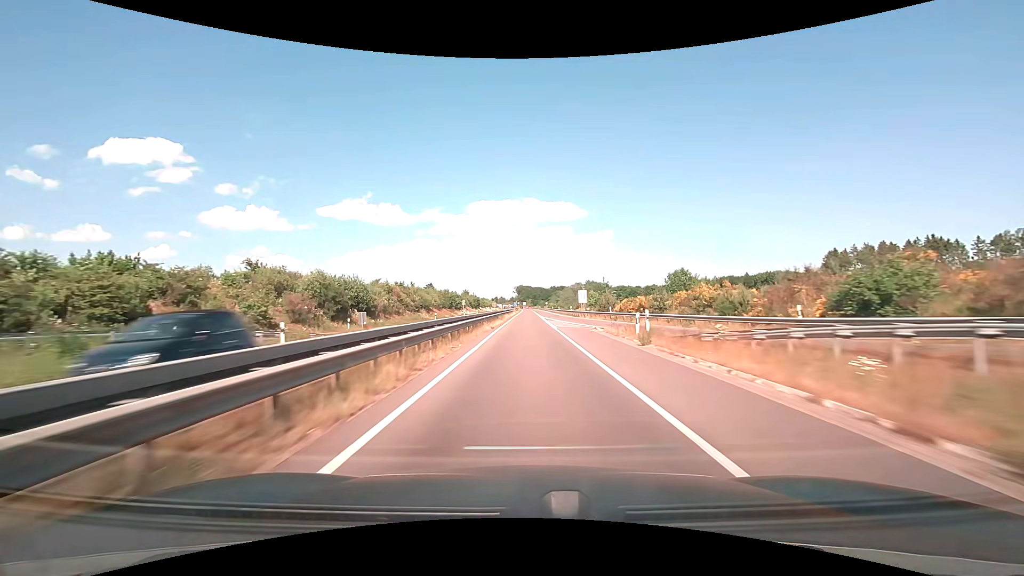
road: trunk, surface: asphalt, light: Day
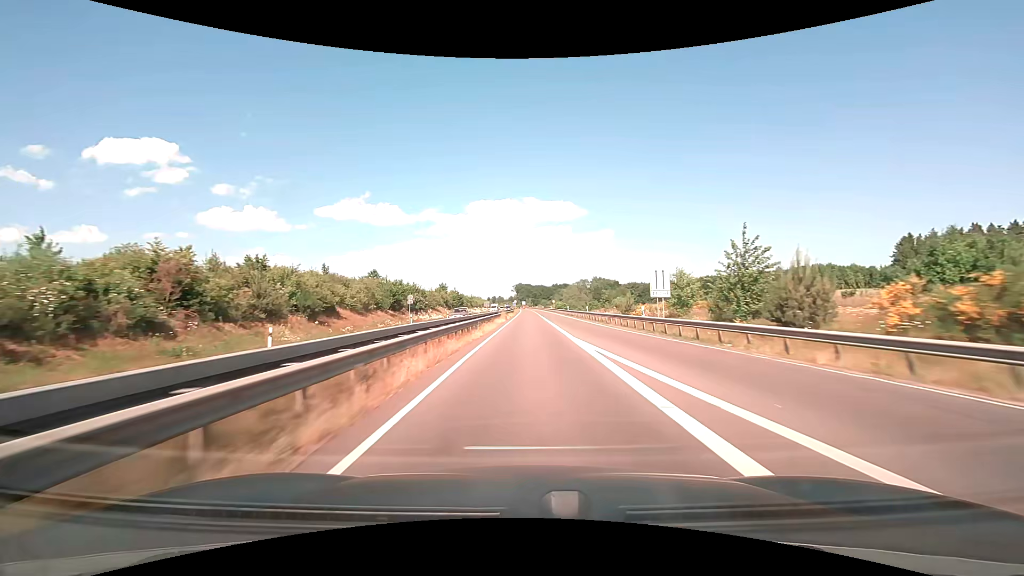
(0.0, +45.5) m; 0°
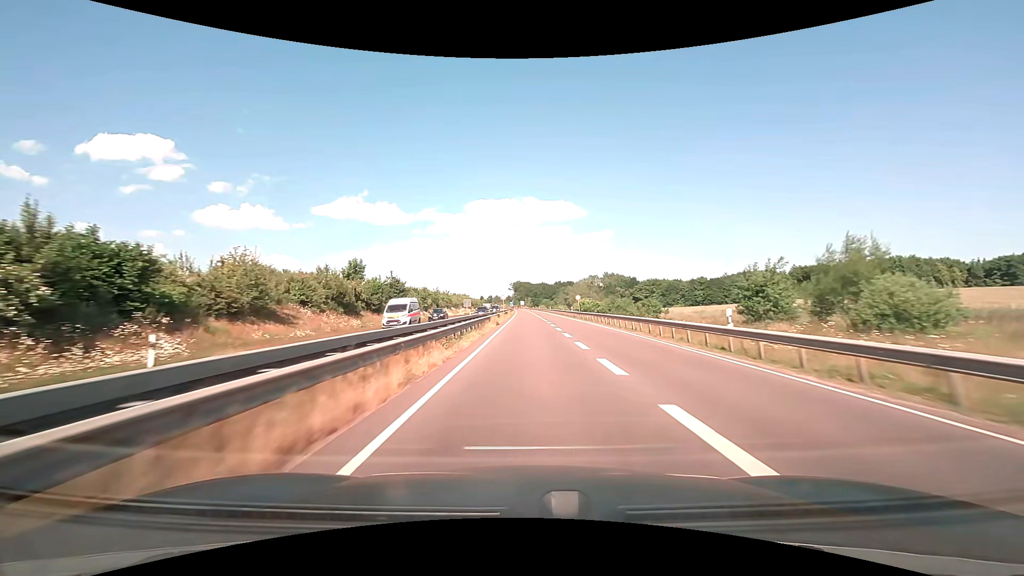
(+0.1, +60.0) m; 0°
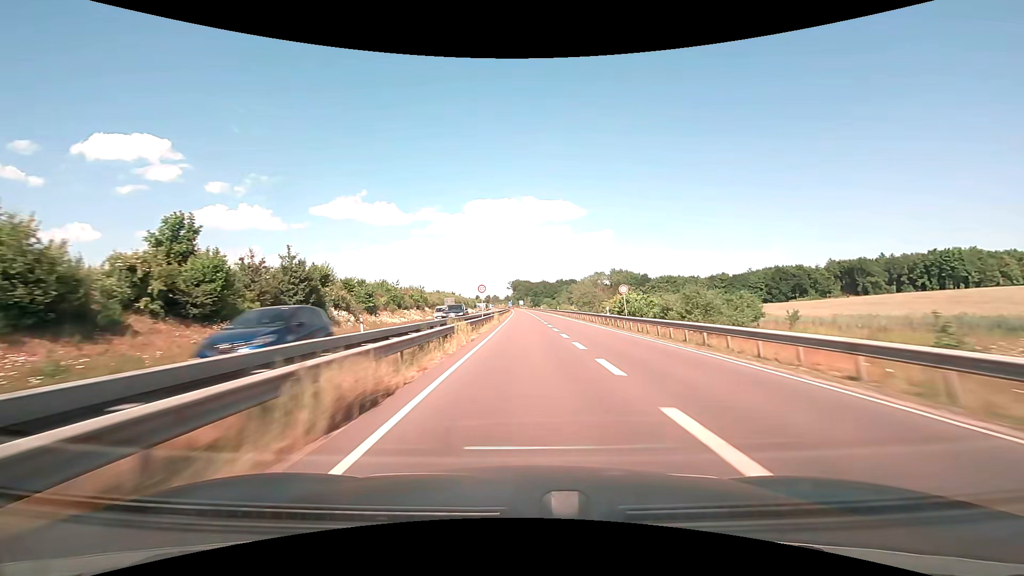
(+0.1, +30.2) m; 0°
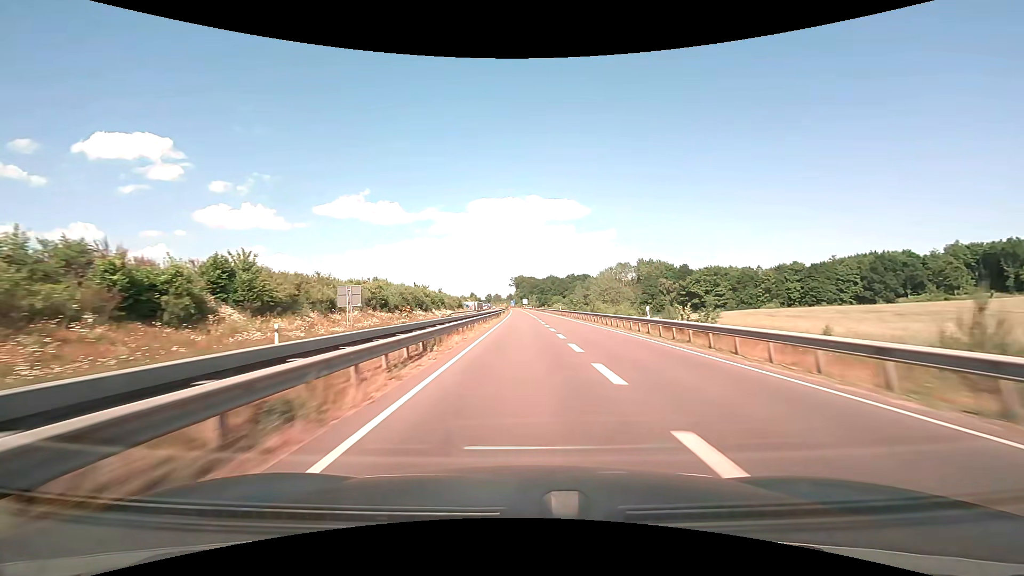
(-0.3, +61.2) m; -1°
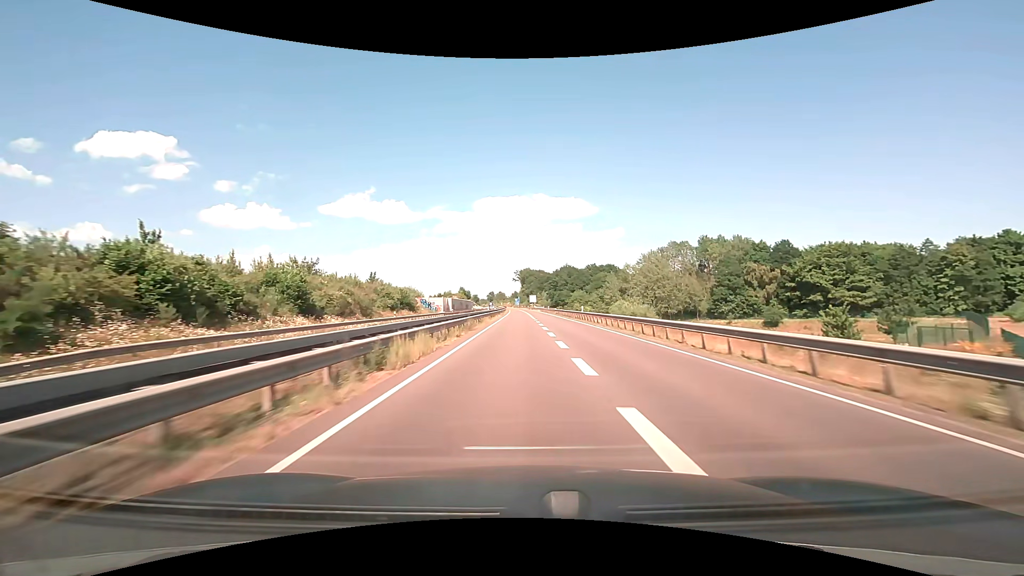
(-0.5, +76.6) m; -1°
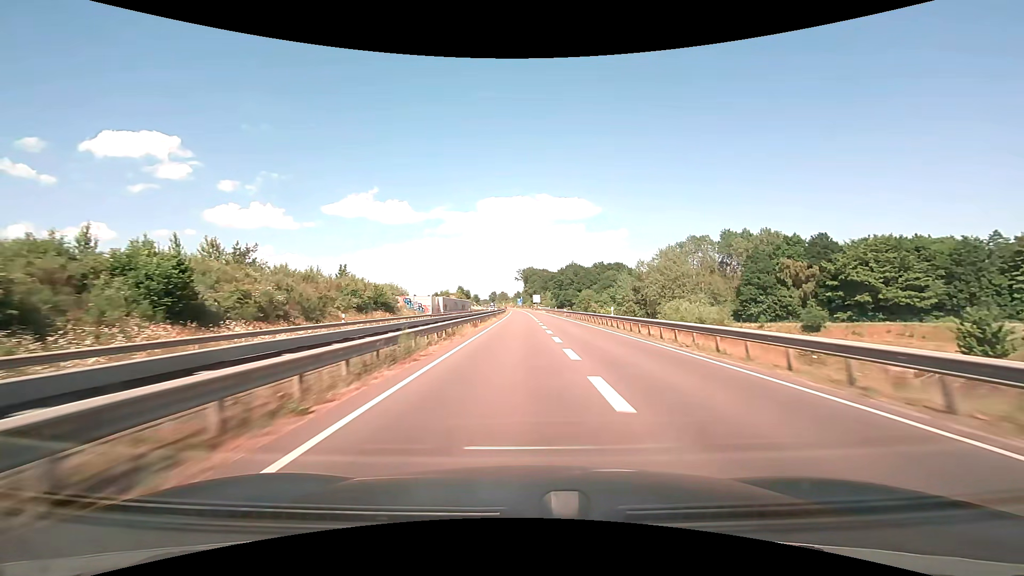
(-0.1, +15.2) m; -1°
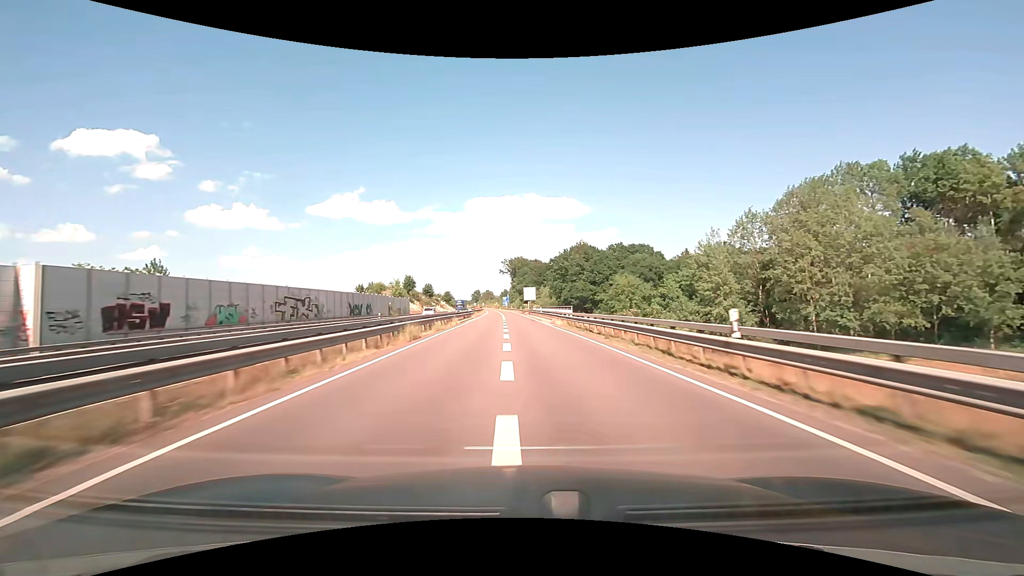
(+0.7, +75.2) m; +1°
(0, +10) (0, +20) (-1, +30) (-1, +40) (-1, +50) (-2, +60) (-2, +70) (-3, +80) (-3, +90) (-4, +100) m
